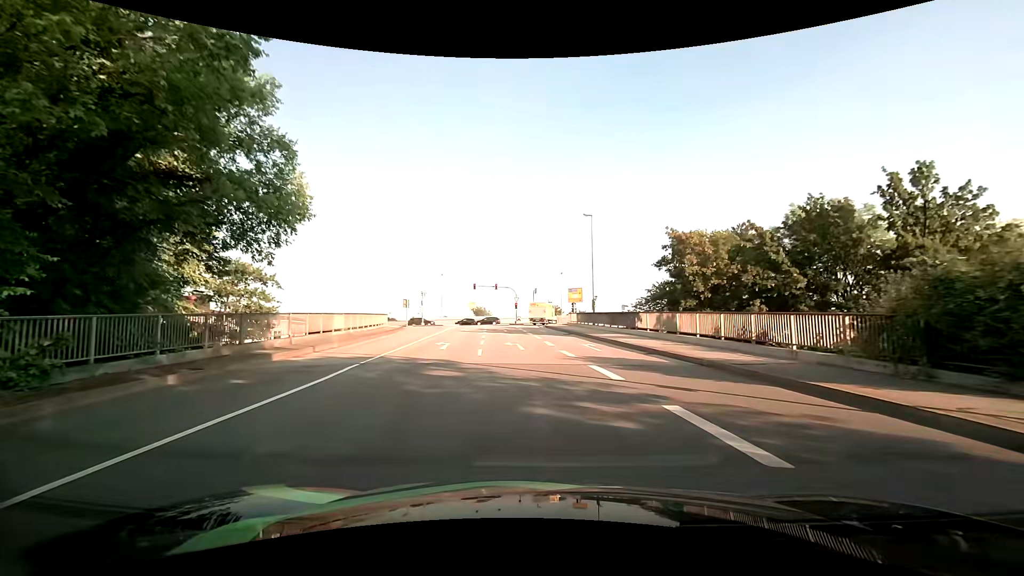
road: primary_link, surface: asphalt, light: Day
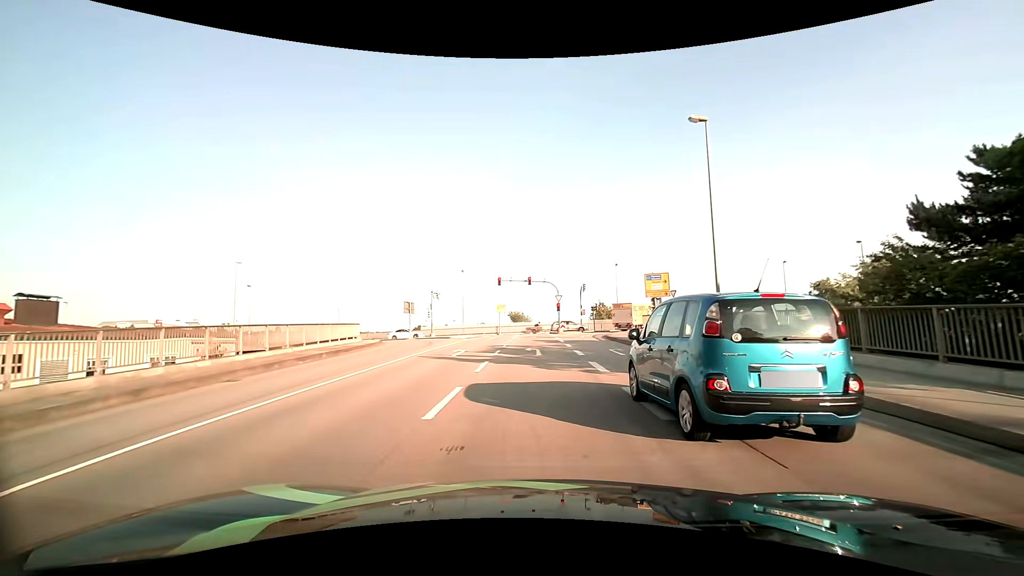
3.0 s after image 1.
(-0.8, +21.8) m; -5°
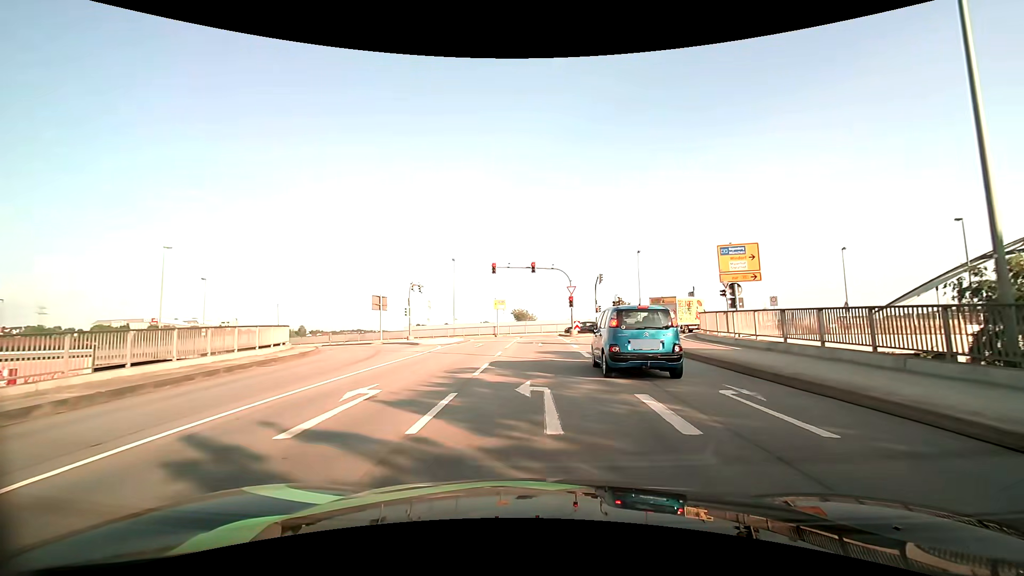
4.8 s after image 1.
(-0.1, +12.9) m; -1°
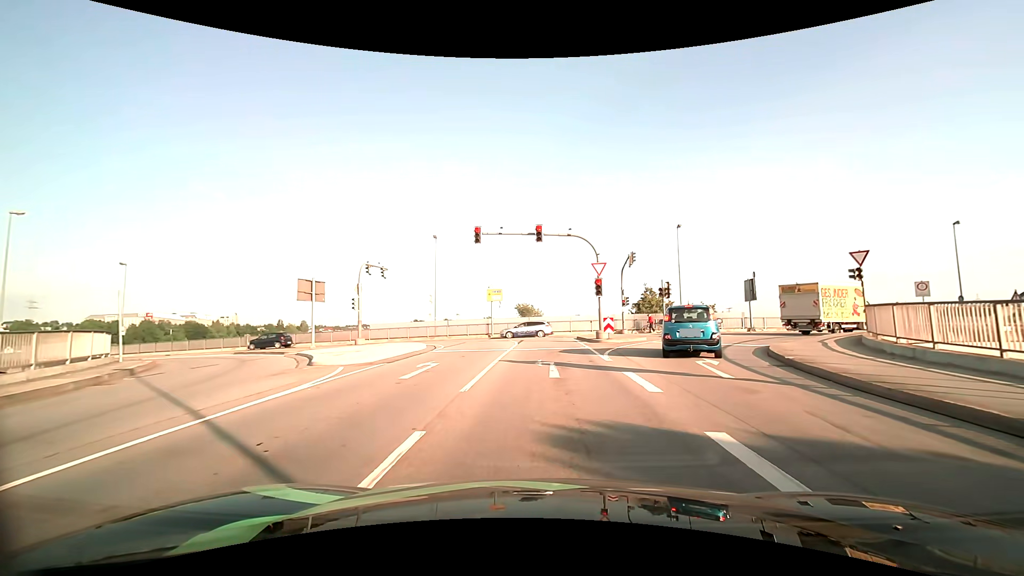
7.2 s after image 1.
(0.0, +15.0) m; 0°
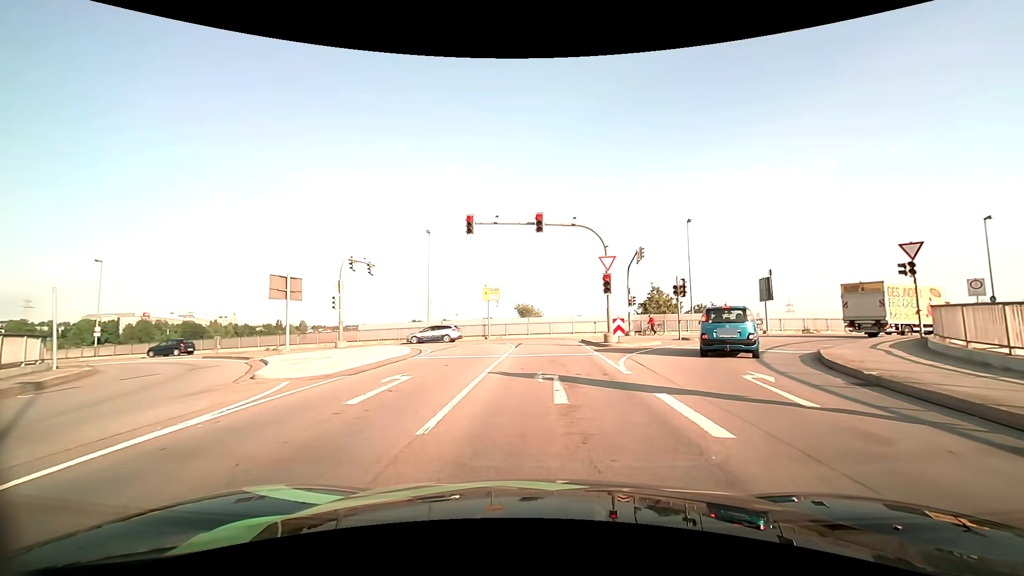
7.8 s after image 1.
(0.0, +3.1) m; 0°
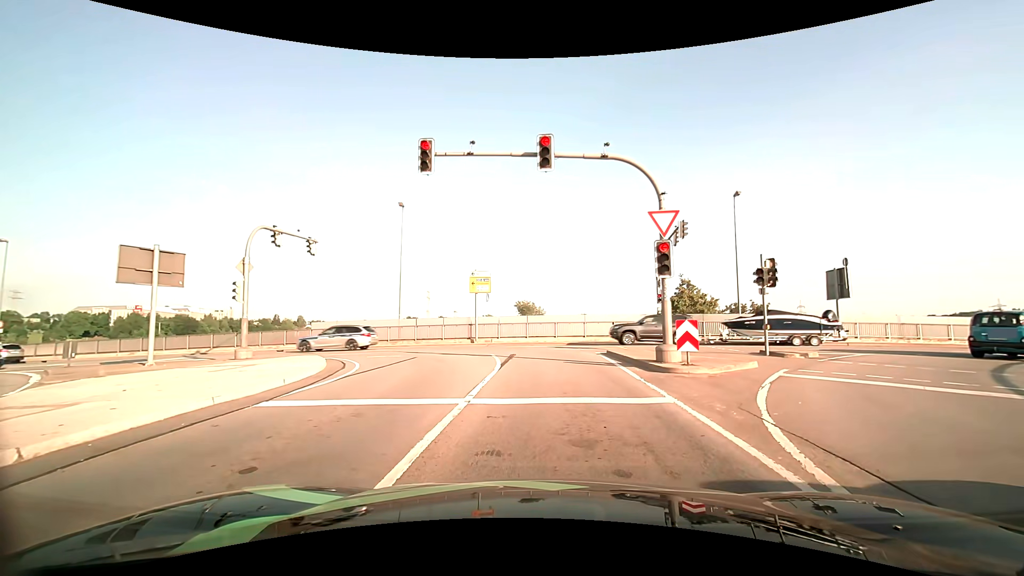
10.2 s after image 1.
(0.0, +9.8) m; -1°
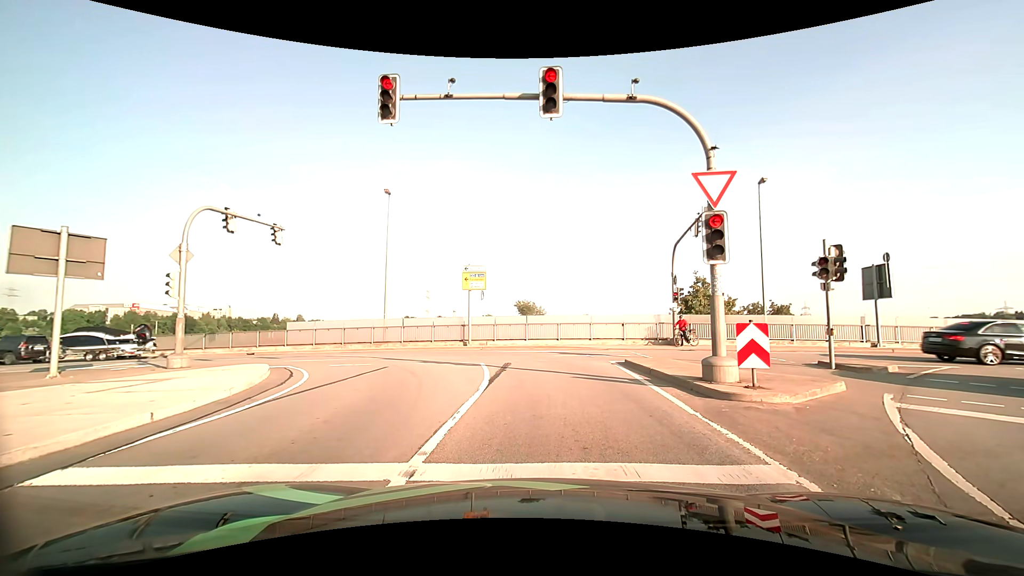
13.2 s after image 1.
(0.0, +3.5) m; +1°
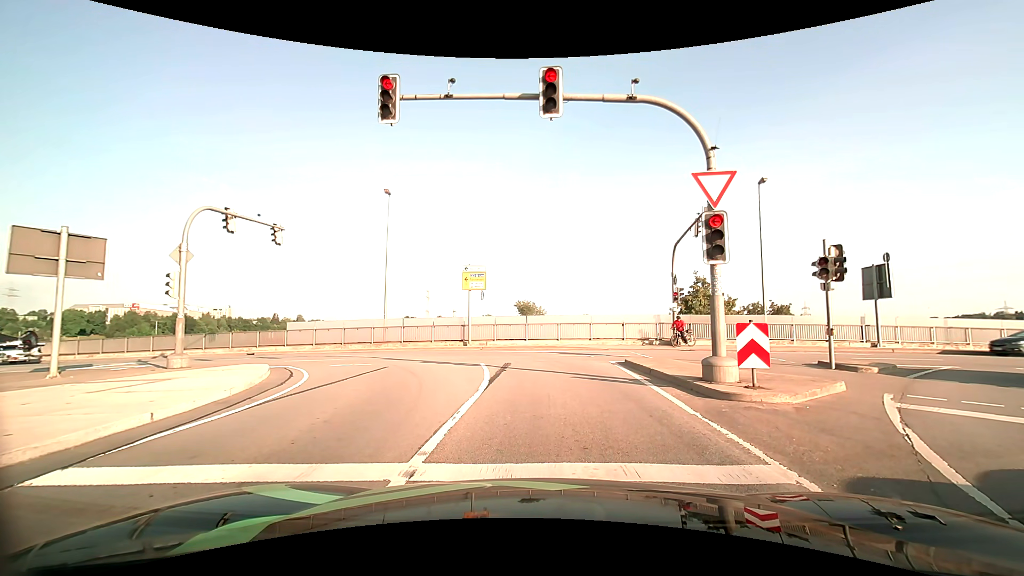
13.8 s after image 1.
(0.0, 0.0) m; 0°
